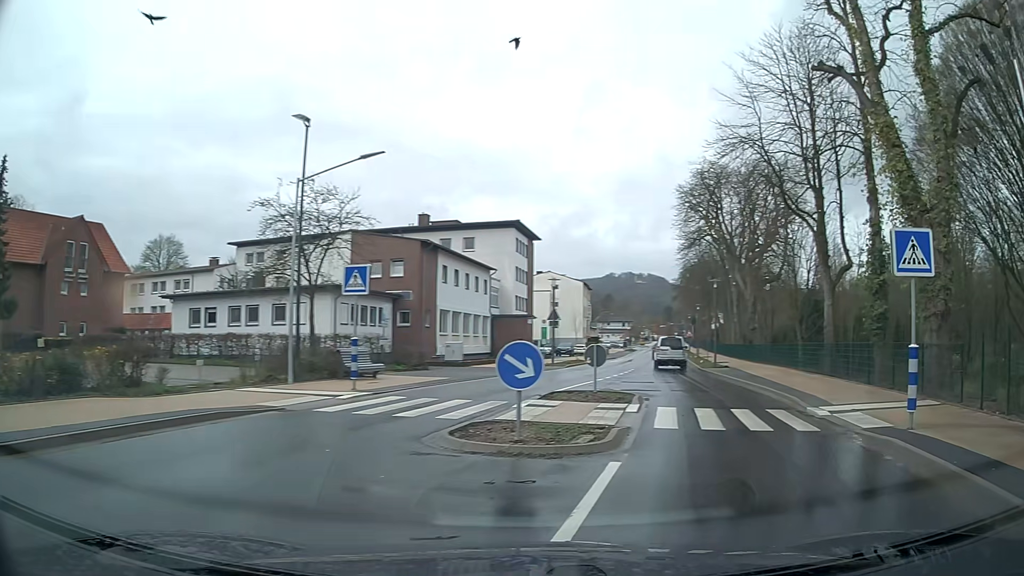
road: tertiary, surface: asphalt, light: Day
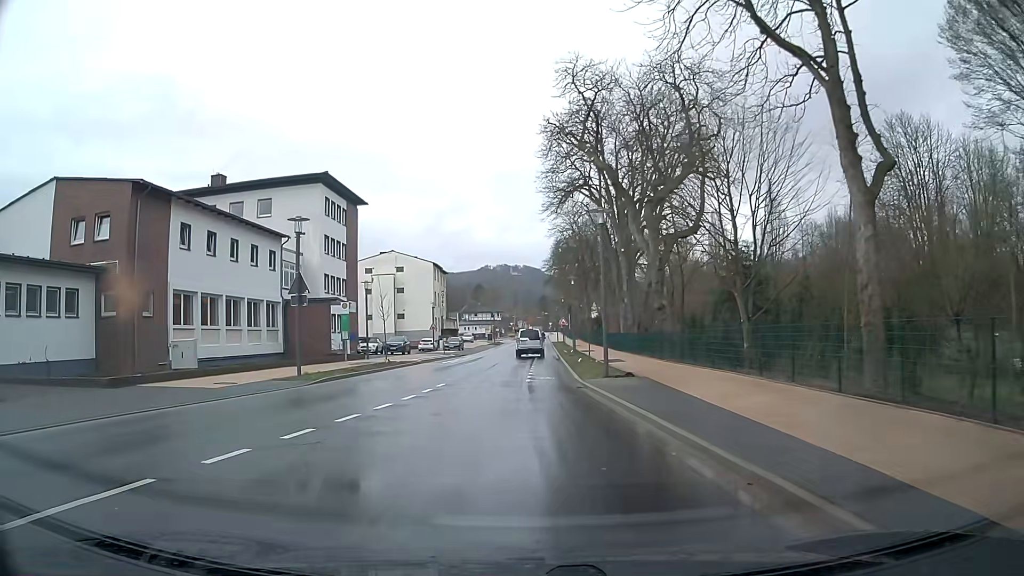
(+4.7, +19.0) m; +11°
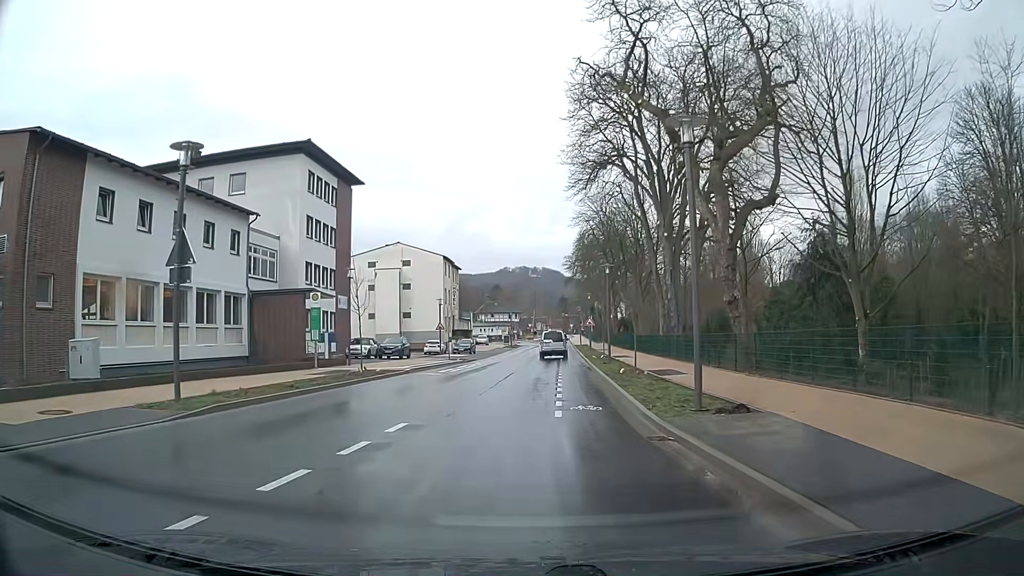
(-0.2, +9.2) m; -1°
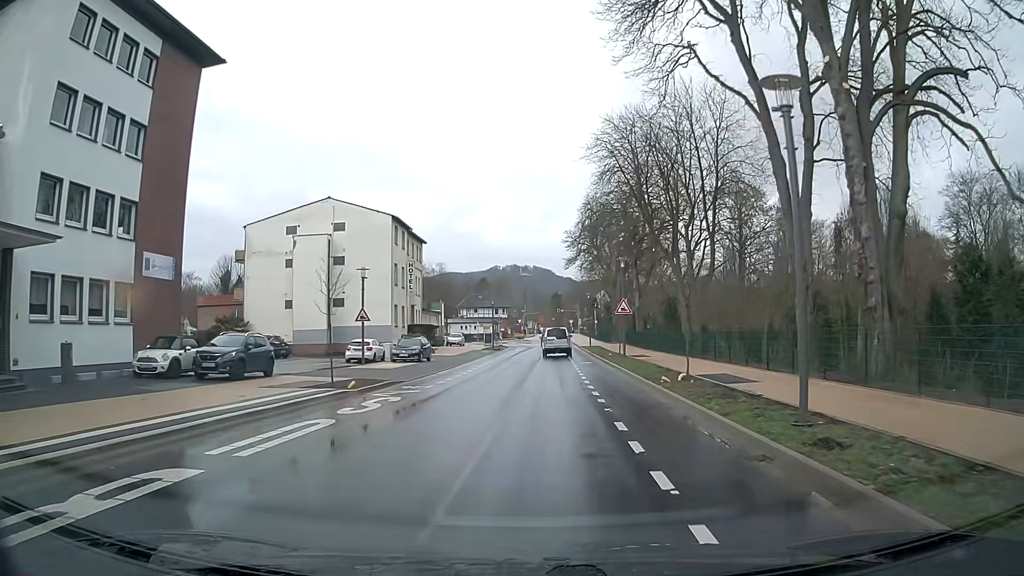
(-0.1, +26.4) m; 0°
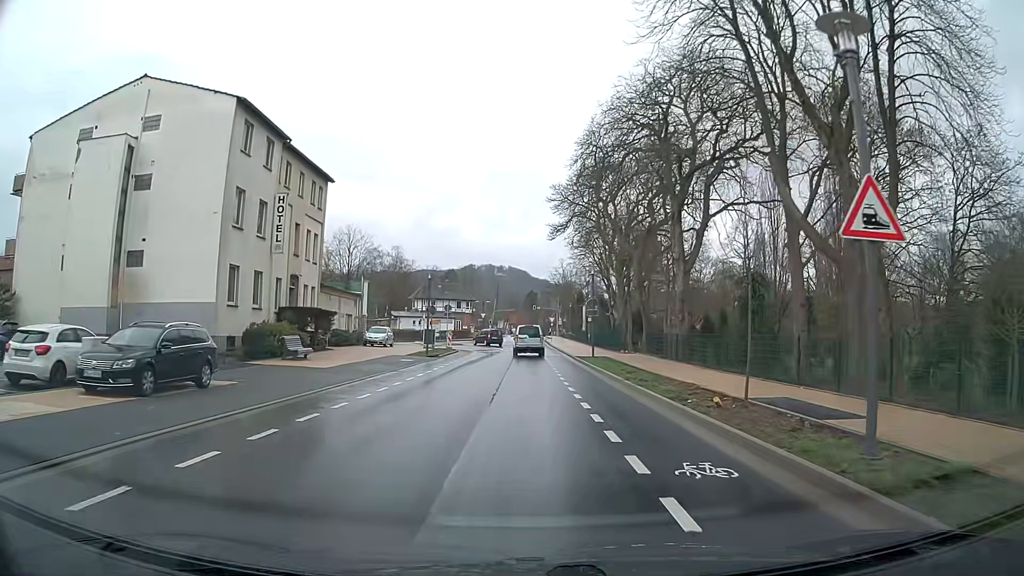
(+0.6, +27.5) m; +1°
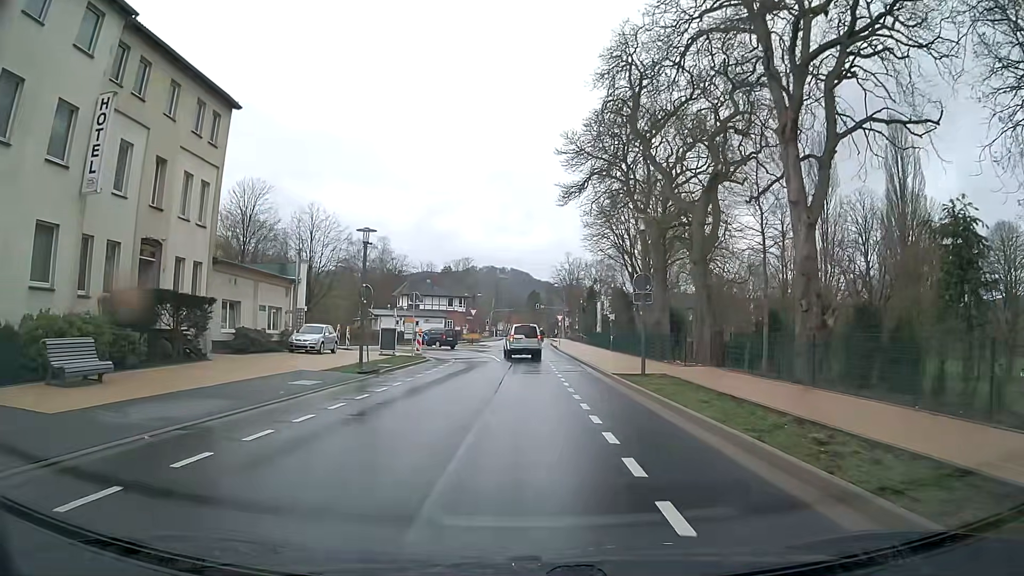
(+0.2, +16.2) m; 0°
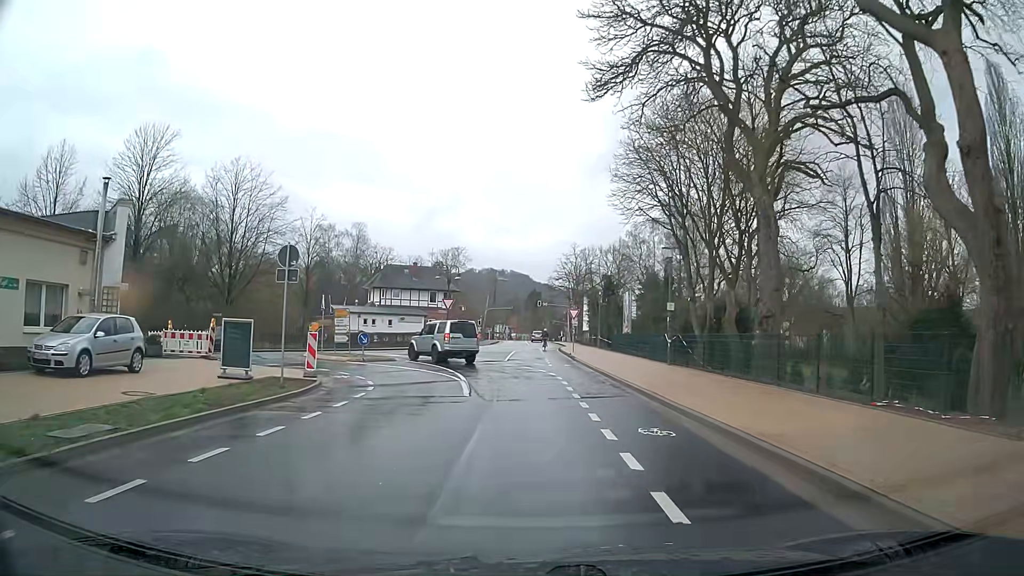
(0.0, +19.7) m; -2°
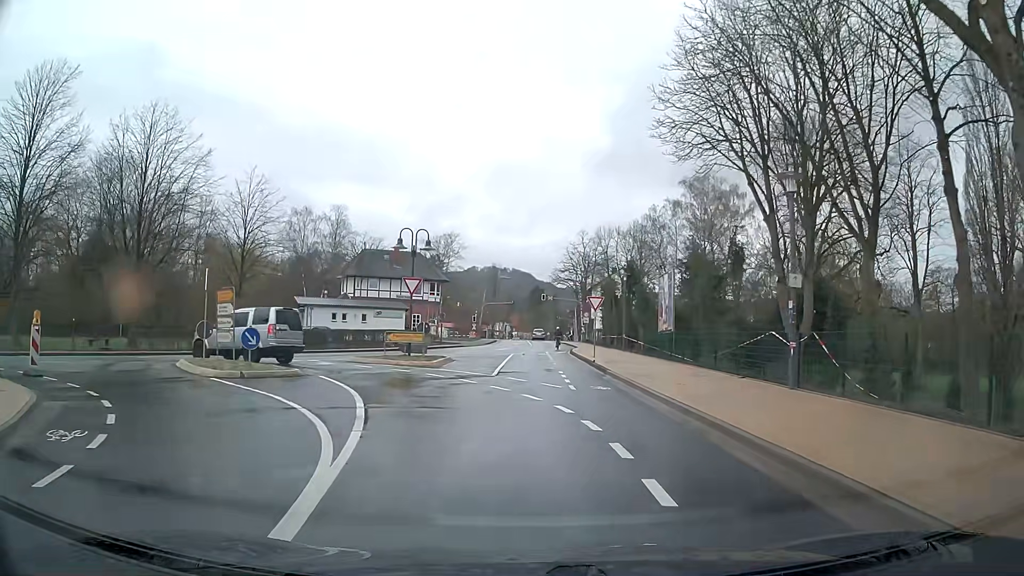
(+0.3, +13.6) m; +2°
(0, +10) (-3, +19) (-11, +25) (-21, +23) (-29, +18) (-37, +12) (-46, +7) (-55, +2) (-64, -1) (-74, -4) m
